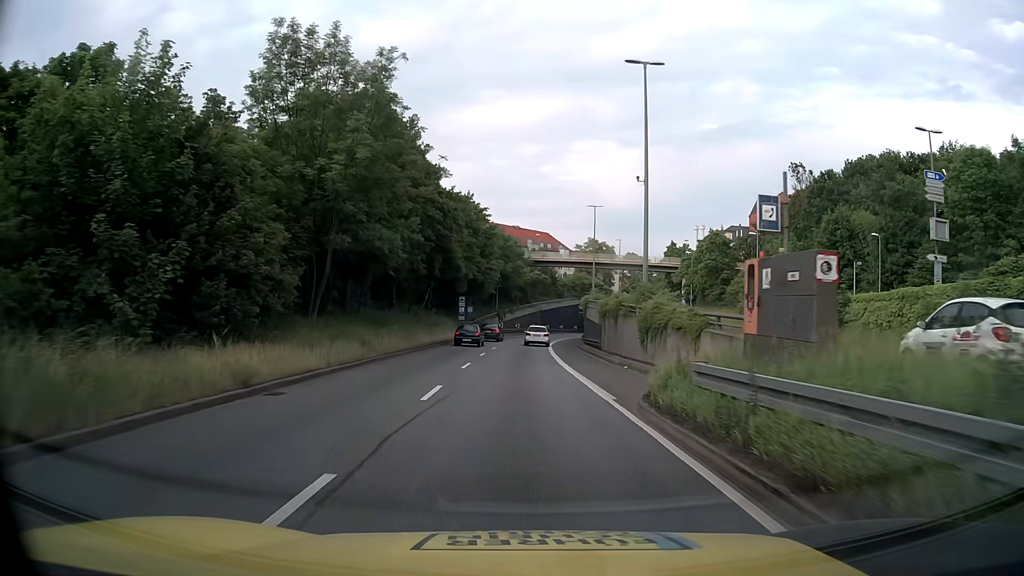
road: trunk_link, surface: asphalt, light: Day
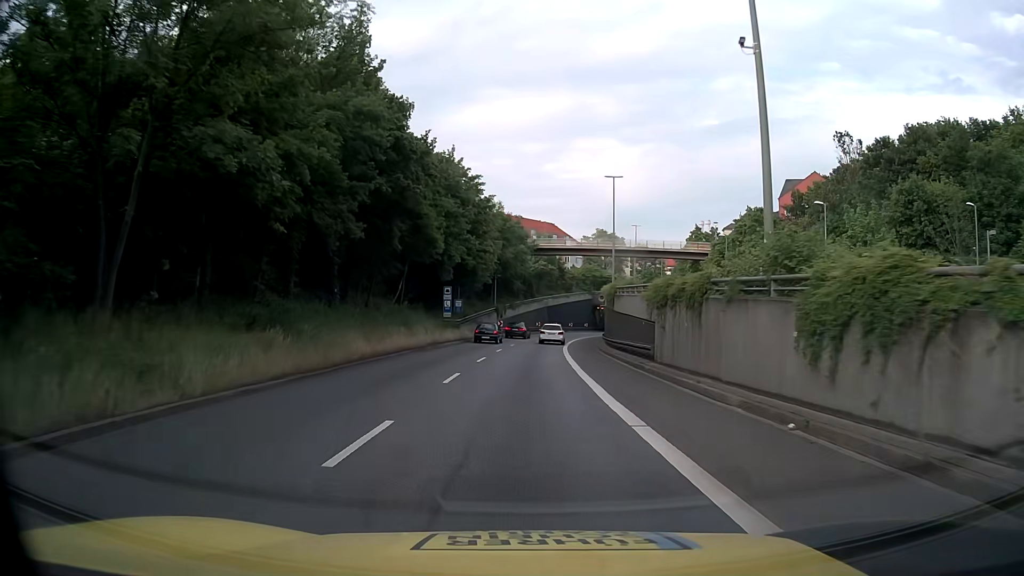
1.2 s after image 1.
(-0.1, +14.8) m; 0°
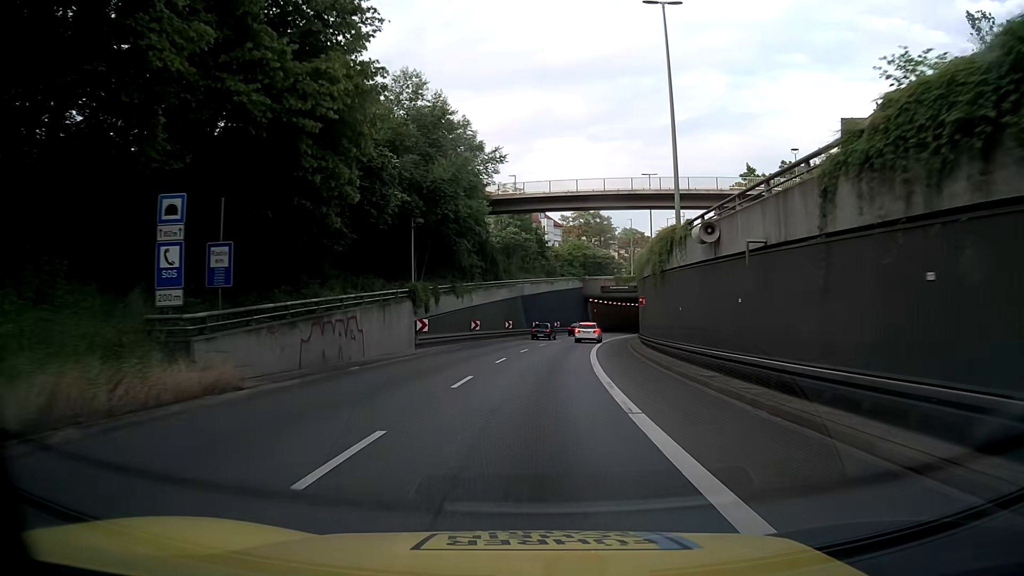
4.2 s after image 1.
(+0.6, +36.8) m; +3°
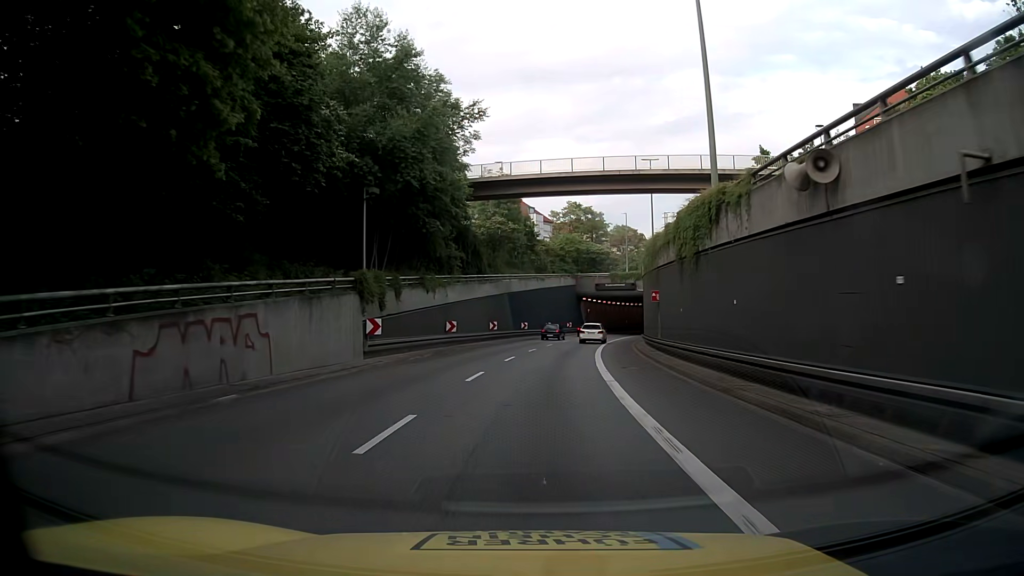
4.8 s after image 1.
(0.0, +7.3) m; +1°
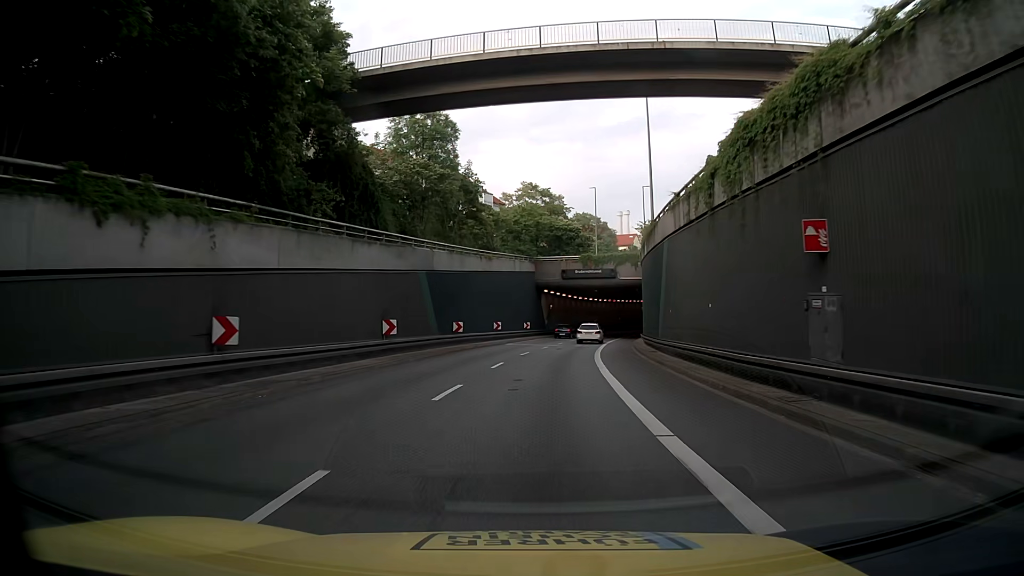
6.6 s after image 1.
(+0.8, +21.9) m; +4°
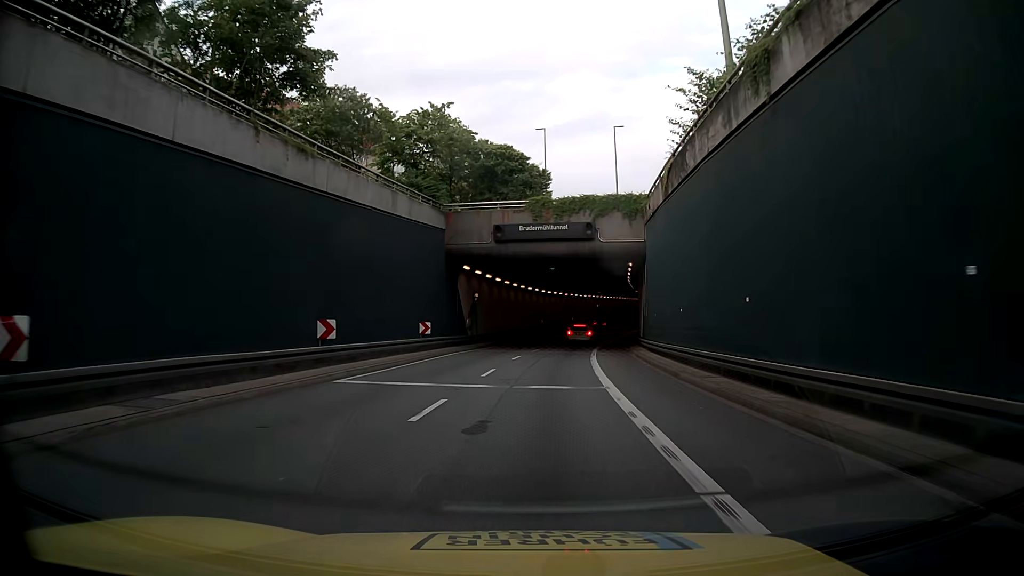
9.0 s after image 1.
(+1.3, +29.2) m; +5°
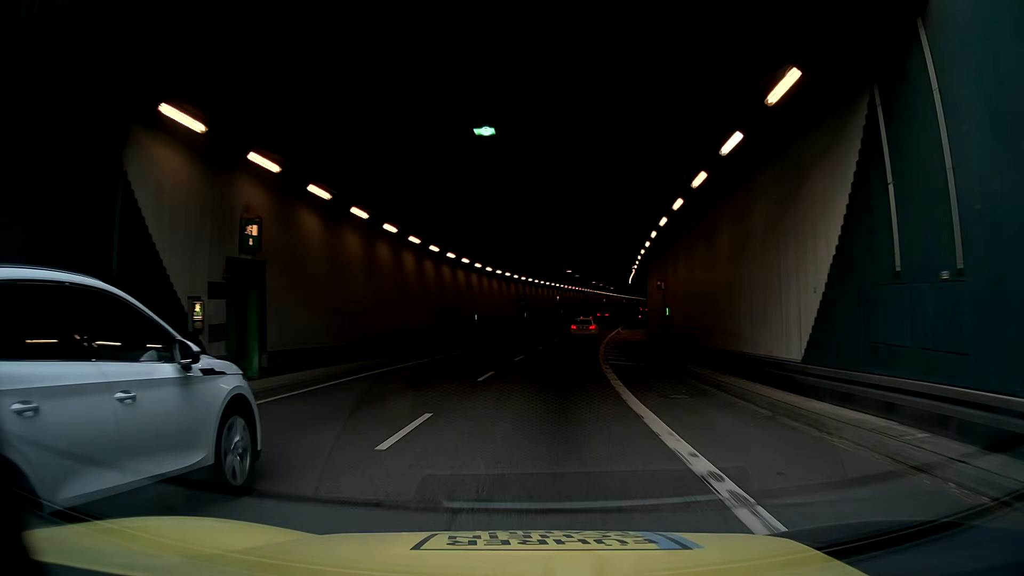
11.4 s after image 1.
(+1.4, +29.2) m; +5°
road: trunk
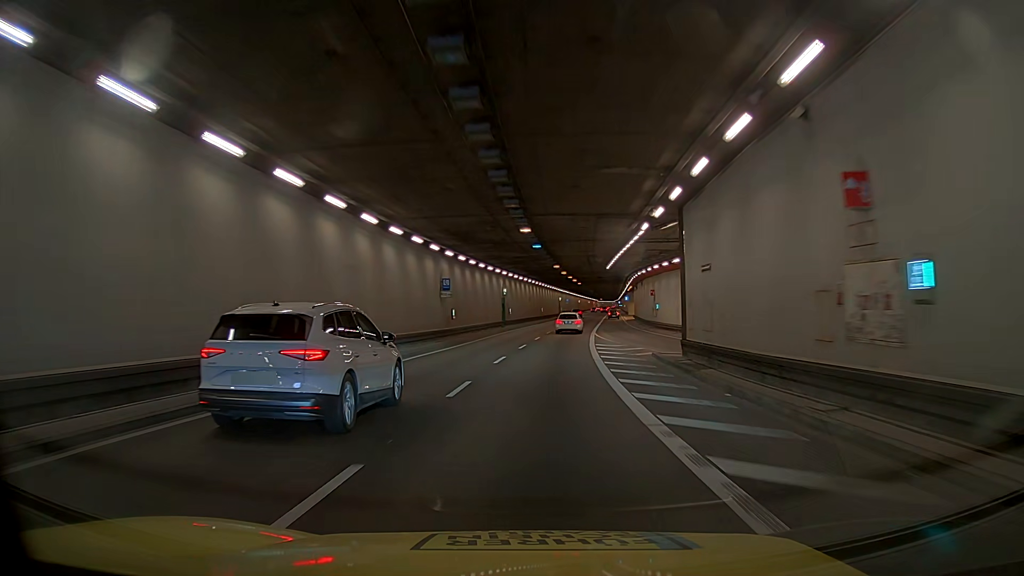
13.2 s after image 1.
(+0.9, +21.8) m; +12°
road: secondary
